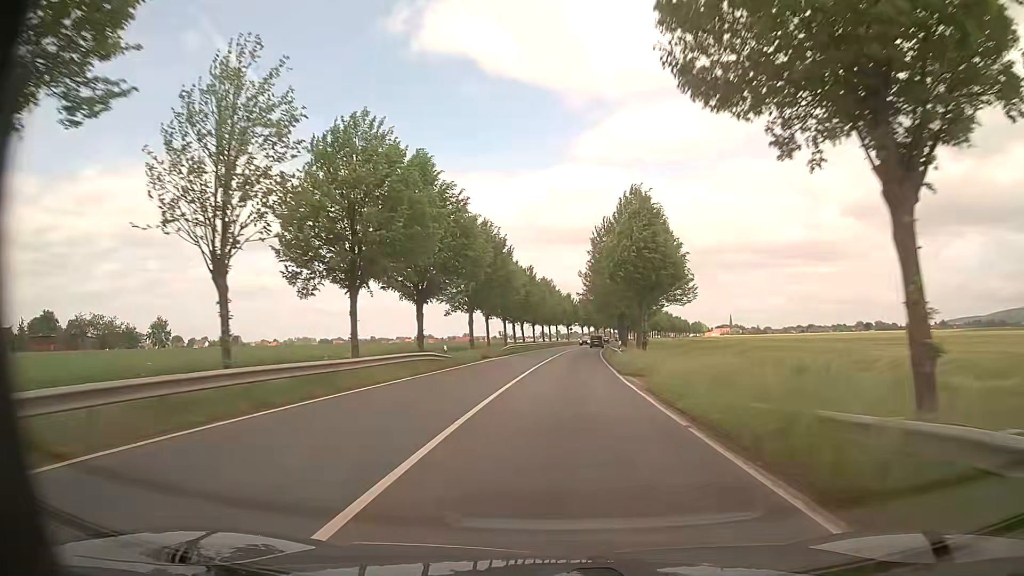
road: primary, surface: asphalt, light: Day
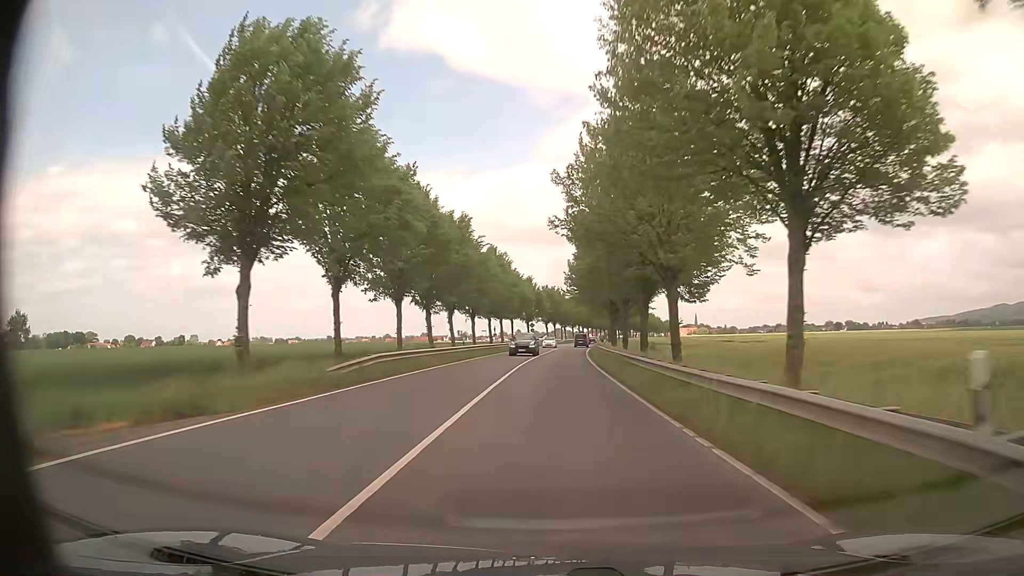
(+1.1, +36.6) m; +3°
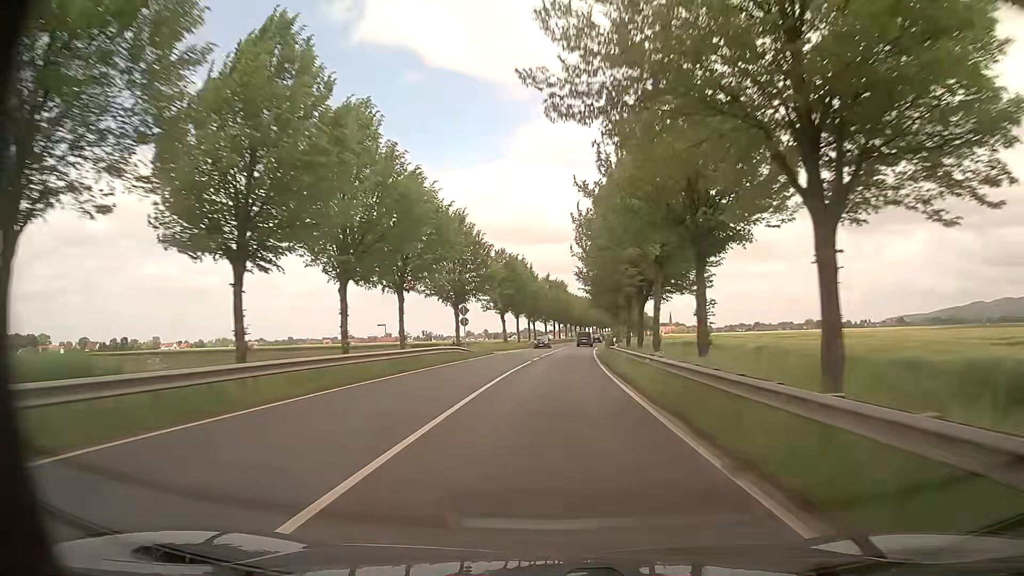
(+1.4, +53.6) m; +2°
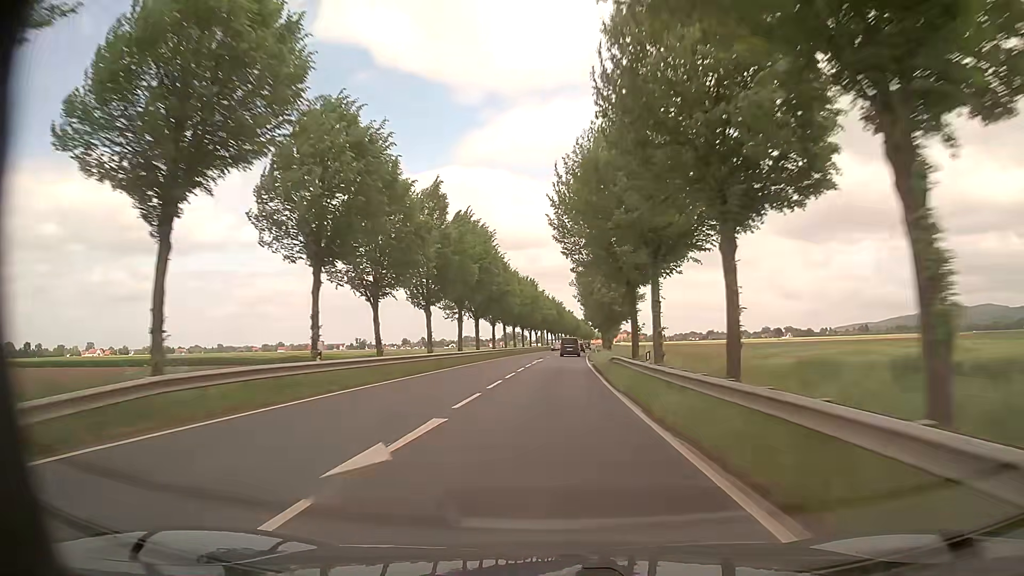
(+4.1, +73.2) m; +5°
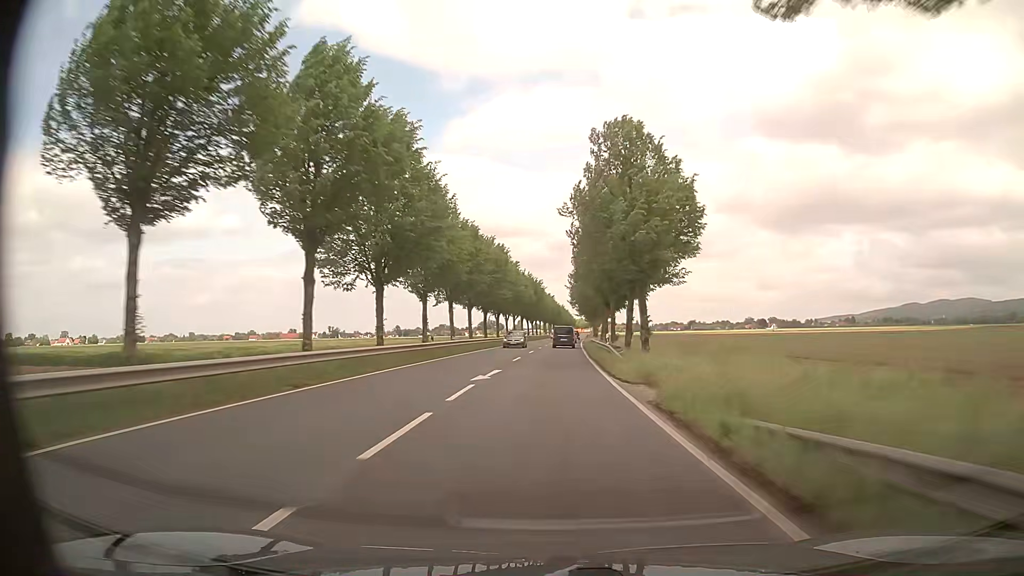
(+0.4, +30.5) m; +2°
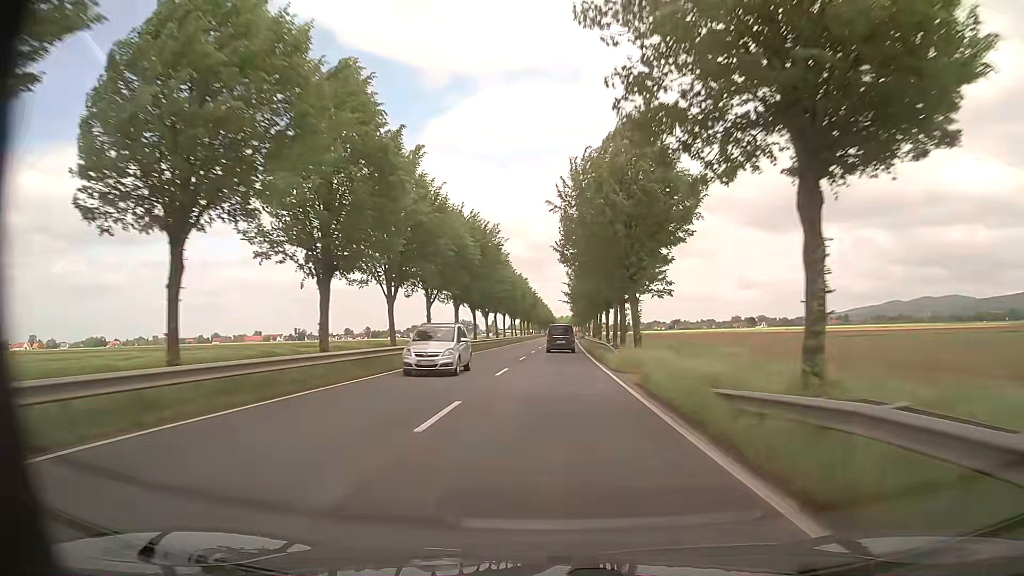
(+1.7, +57.7) m; +2°
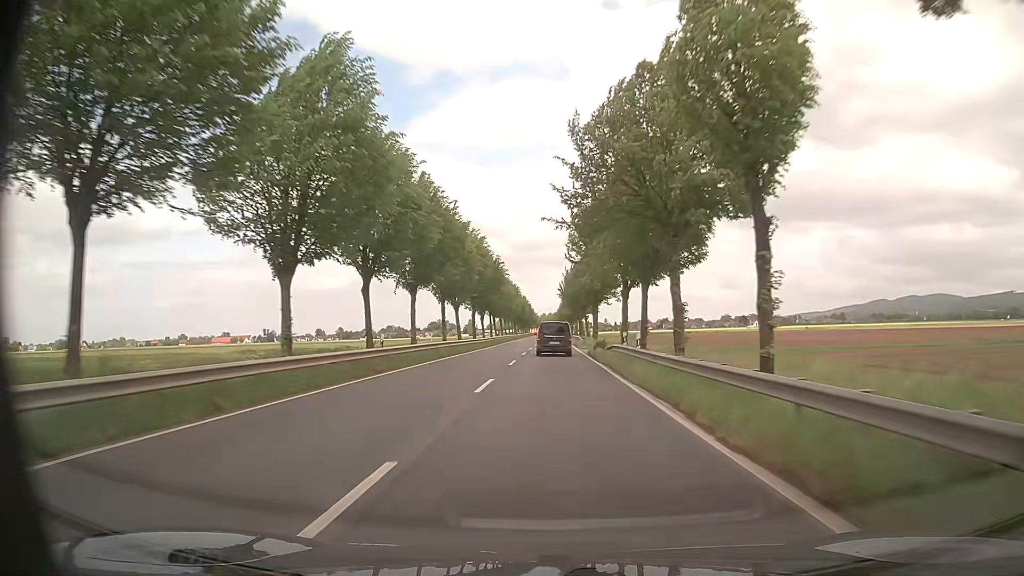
(+0.9, +53.5) m; +1°
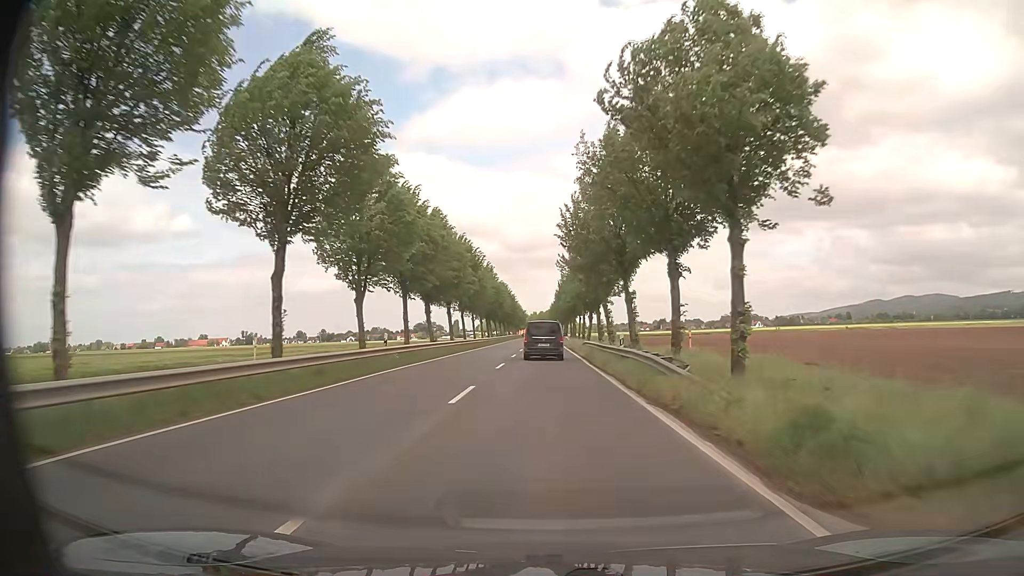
(+0.8, +49.7) m; +1°
(0, +10) (0, +20) (0, +30) (0, +40) (0, +50) (0, +60) (0, +70) (0, +80) (-1, +90) (-1, +100) m
